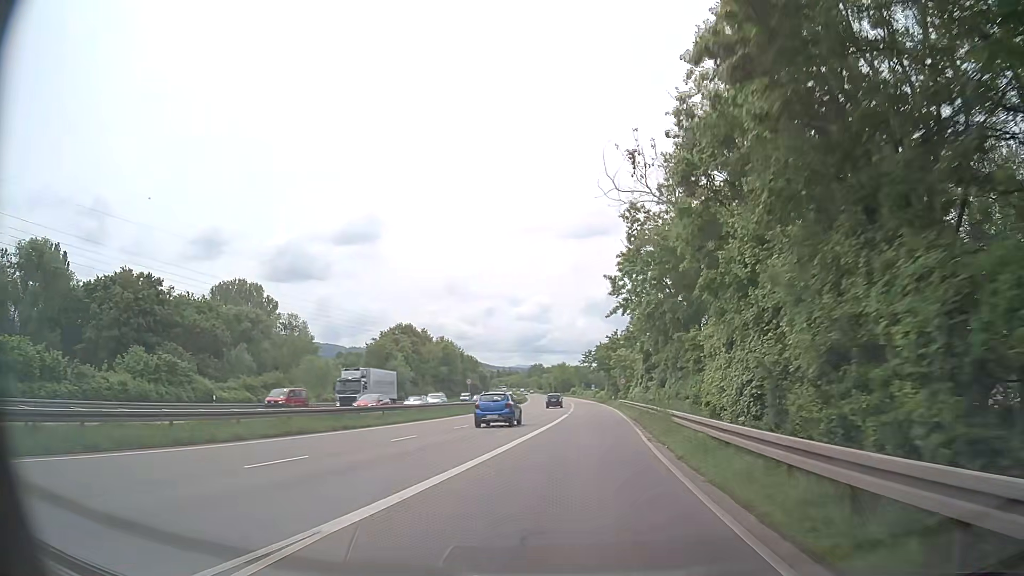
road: trunk_link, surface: asphalt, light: Day
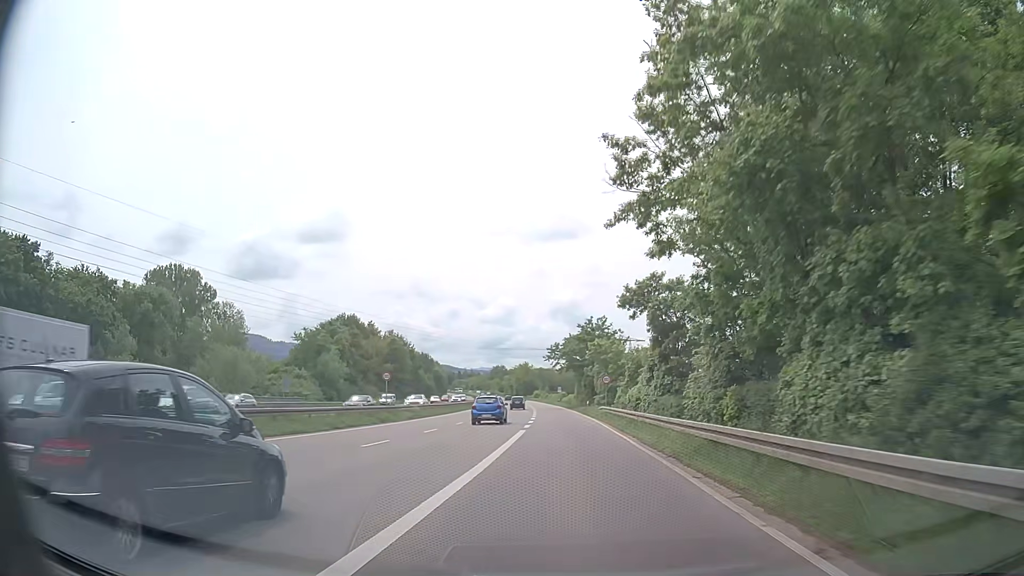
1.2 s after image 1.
(+0.5, +19.5) m; +2°
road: trunk
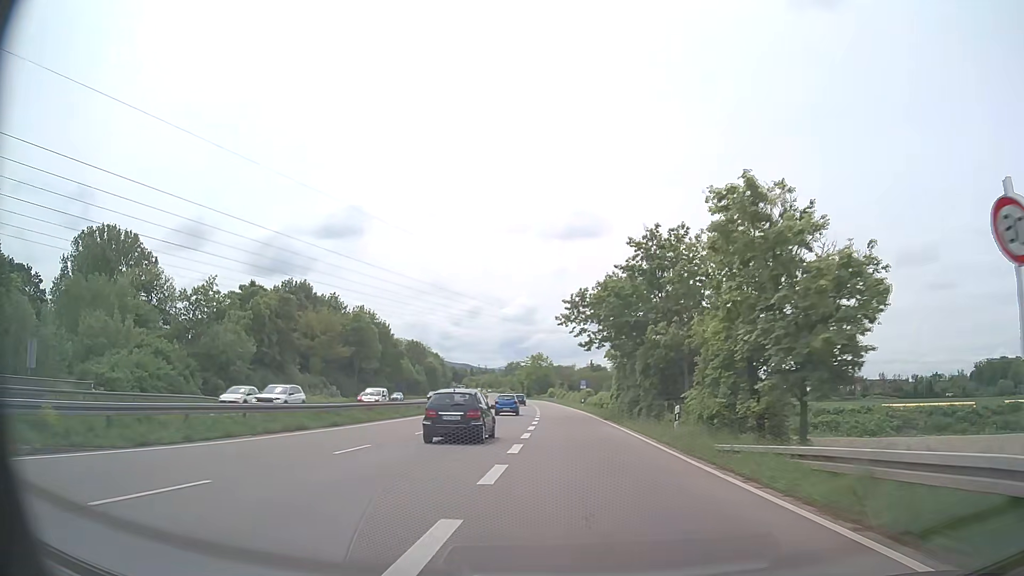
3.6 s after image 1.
(+0.2, +40.3) m; -2°
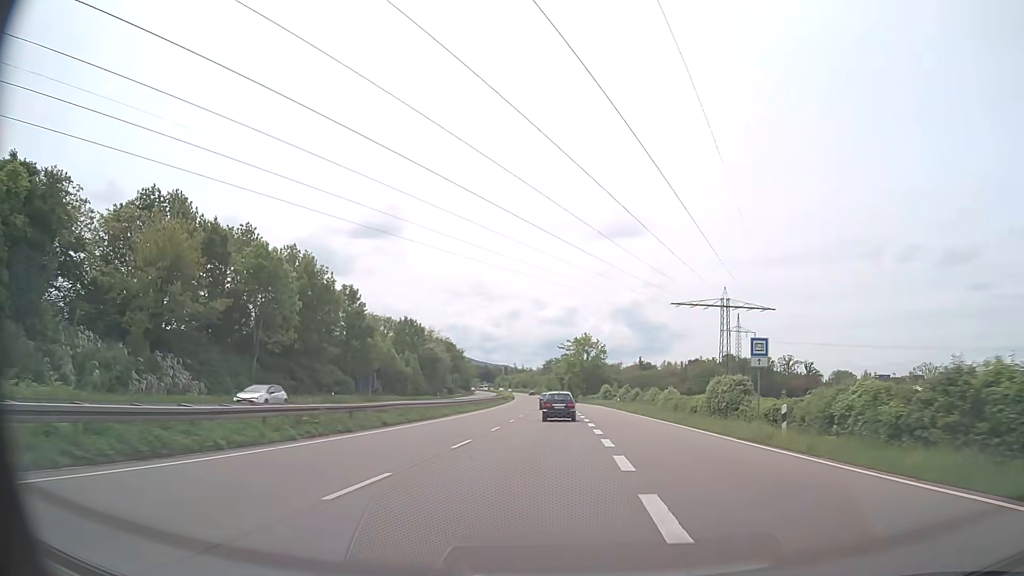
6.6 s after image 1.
(-1.7, +52.3) m; -3°
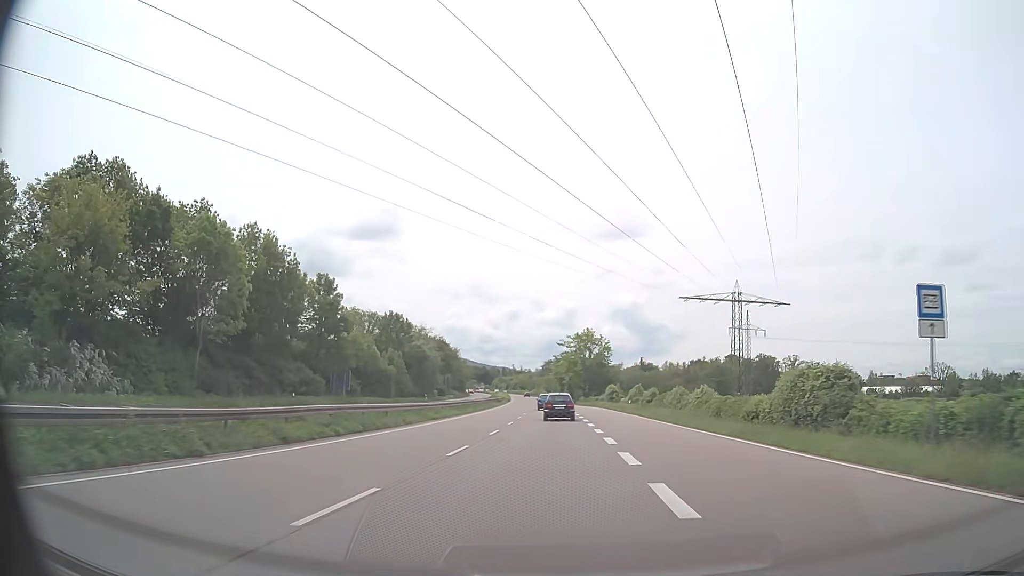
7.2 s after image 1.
(0.0, +10.7) m; 0°
(0, +10) (0, +20) (0, +30) (0, +40) (0, +50) (0, +60) (0, +70) (-1, +80) (-1, +90) (-1, +100) m
